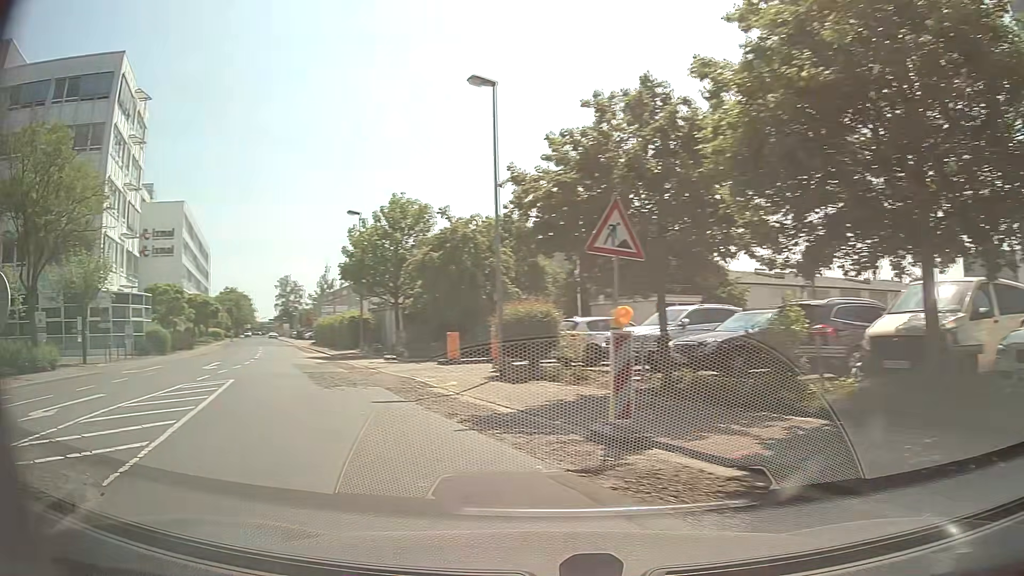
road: residential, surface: asphalt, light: Day
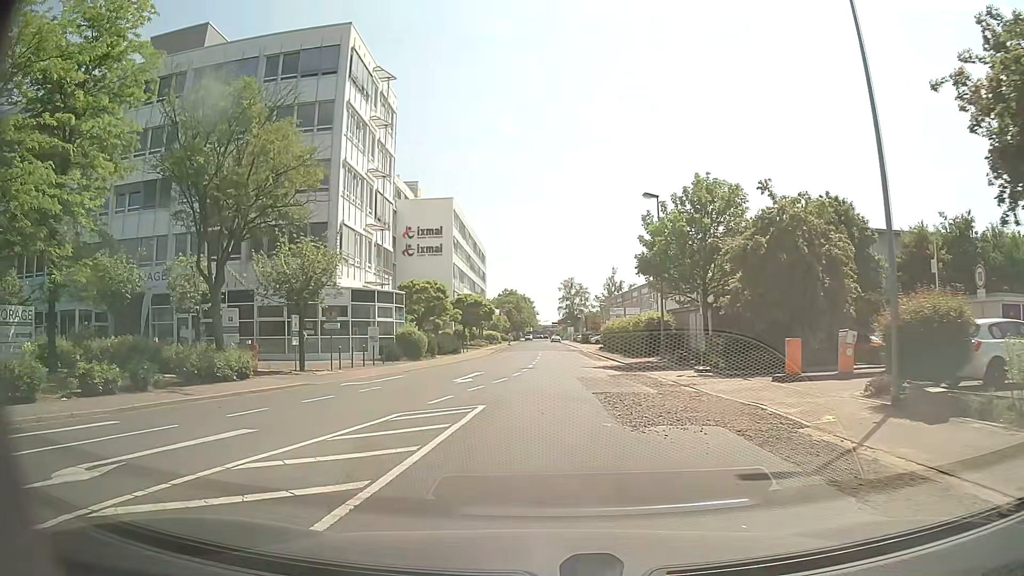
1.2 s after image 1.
(-1.5, +6.3) m; -24°
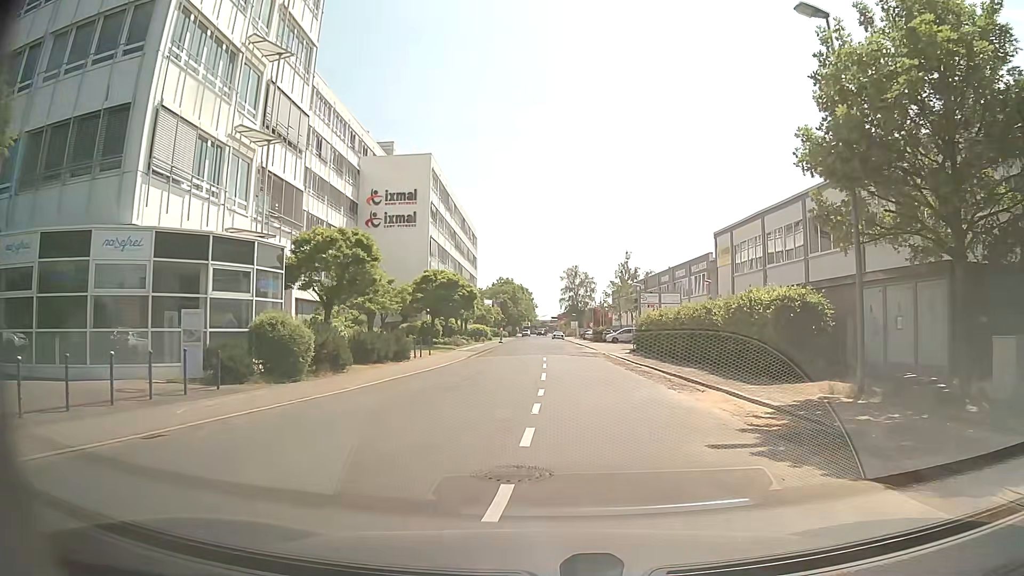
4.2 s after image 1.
(-0.4, +20.9) m; -1°
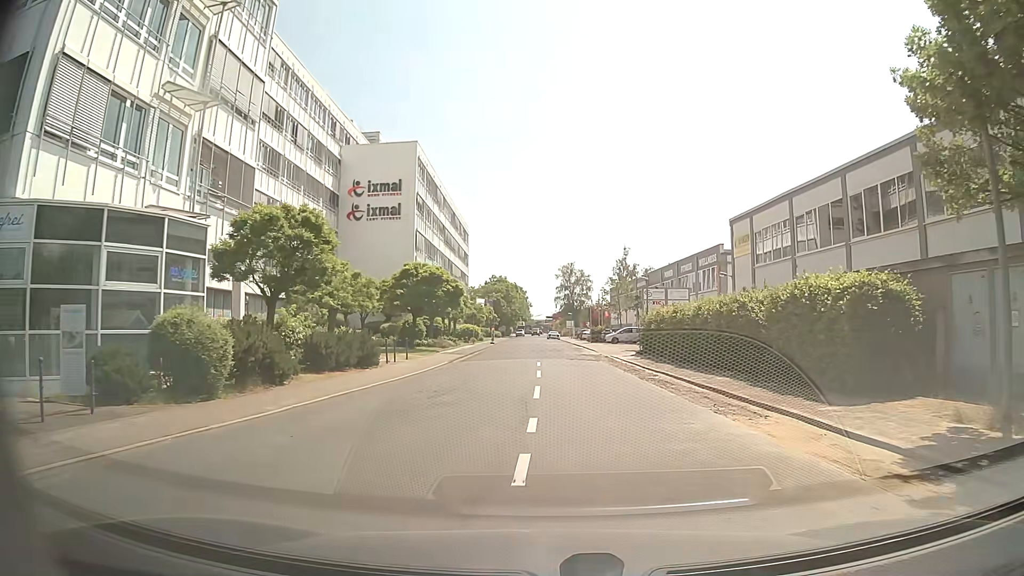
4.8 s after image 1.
(+0.1, +5.0) m; +2°
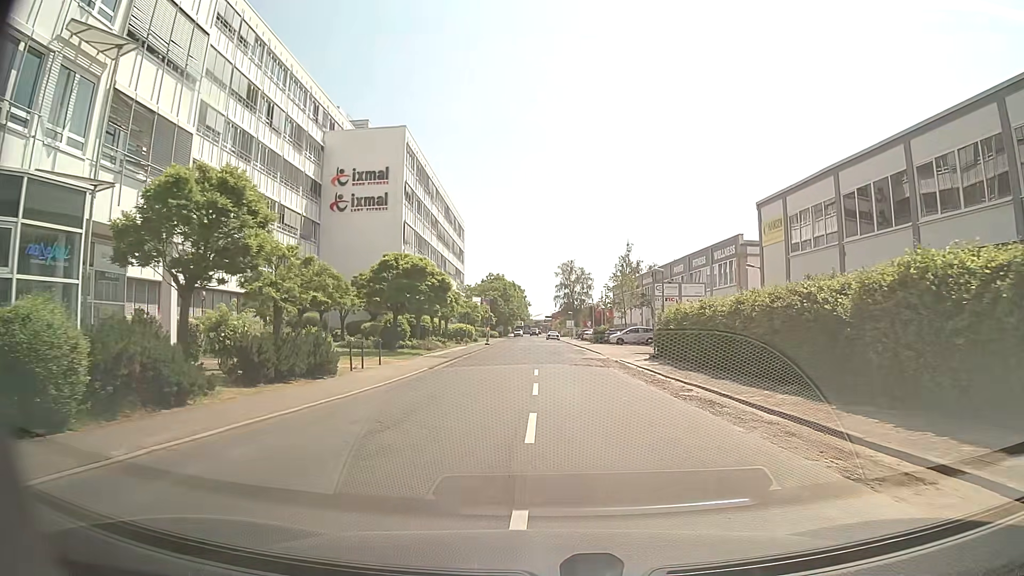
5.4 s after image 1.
(0.0, +5.3) m; 0°
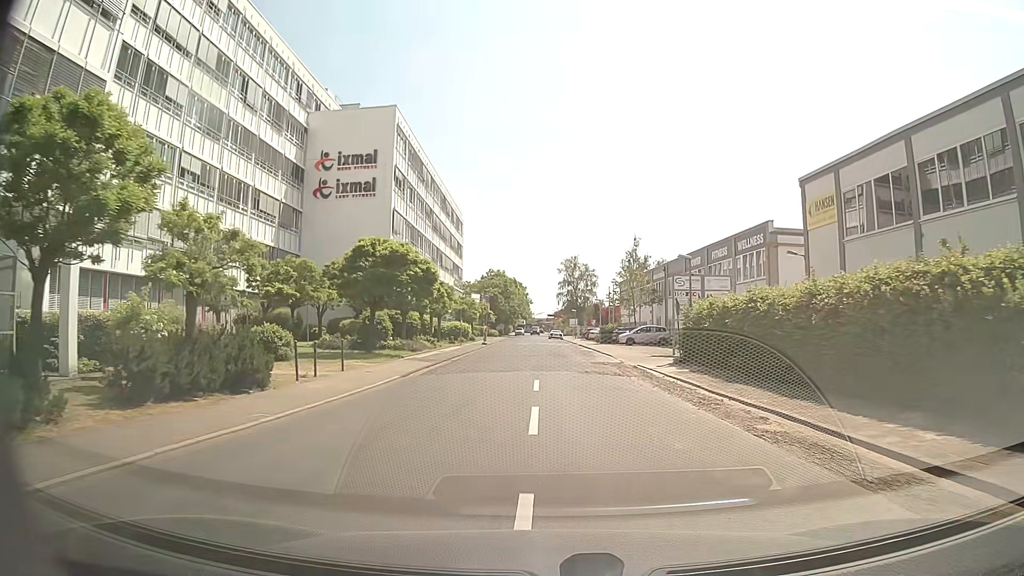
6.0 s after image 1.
(0.0, +5.5) m; -1°
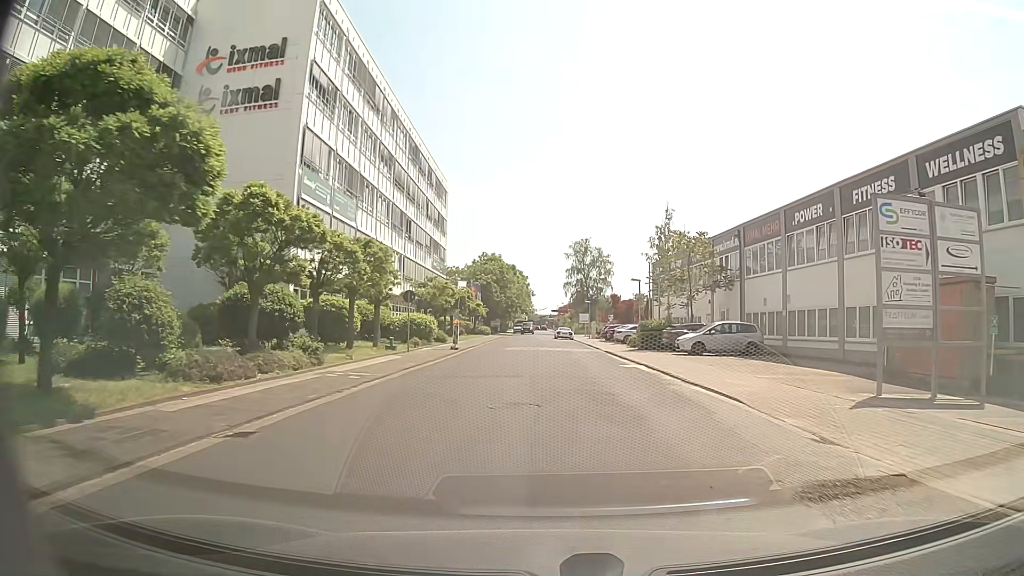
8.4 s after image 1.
(0.0, +22.7) m; 0°
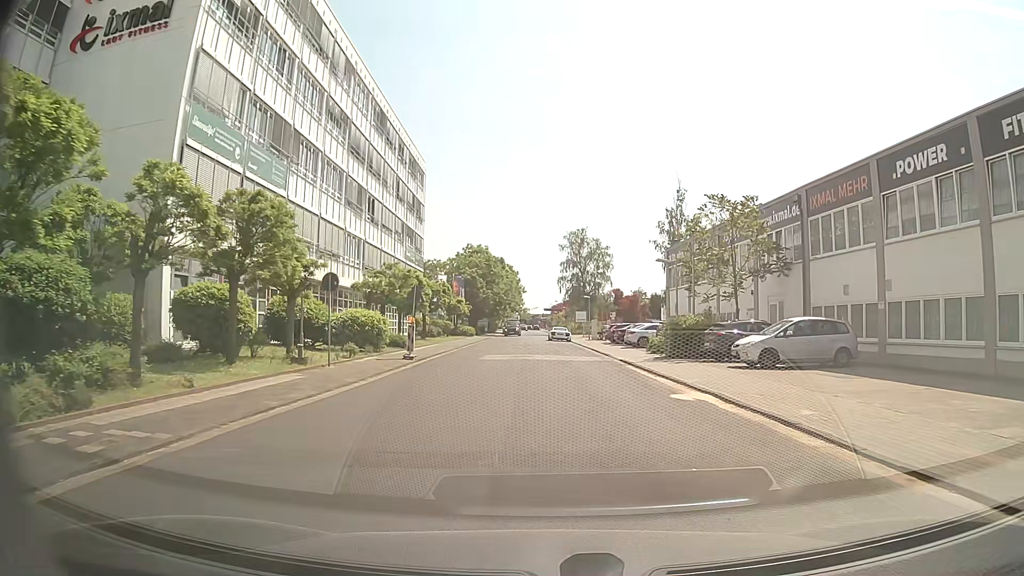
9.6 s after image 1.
(+0.1, +11.0) m; 0°
(0, +10) (0, +20) (0, +30) (0, +40) (0, +50) (-1, +60) (0, +70) (+1, +80) (+1, +90) (+1, +100) m
